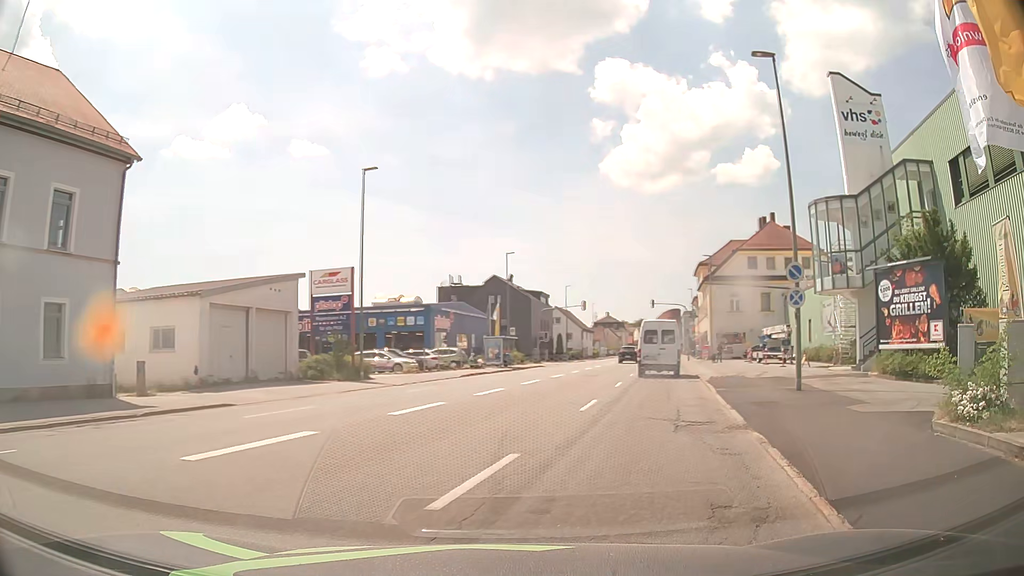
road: tertiary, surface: asphalt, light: Day
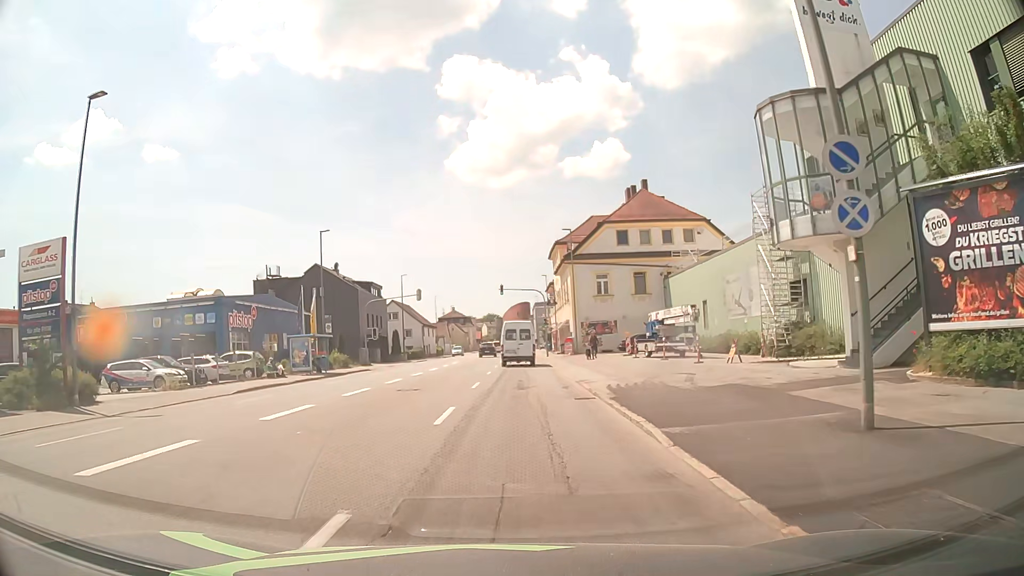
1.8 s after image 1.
(+1.9, +12.3) m; +12°
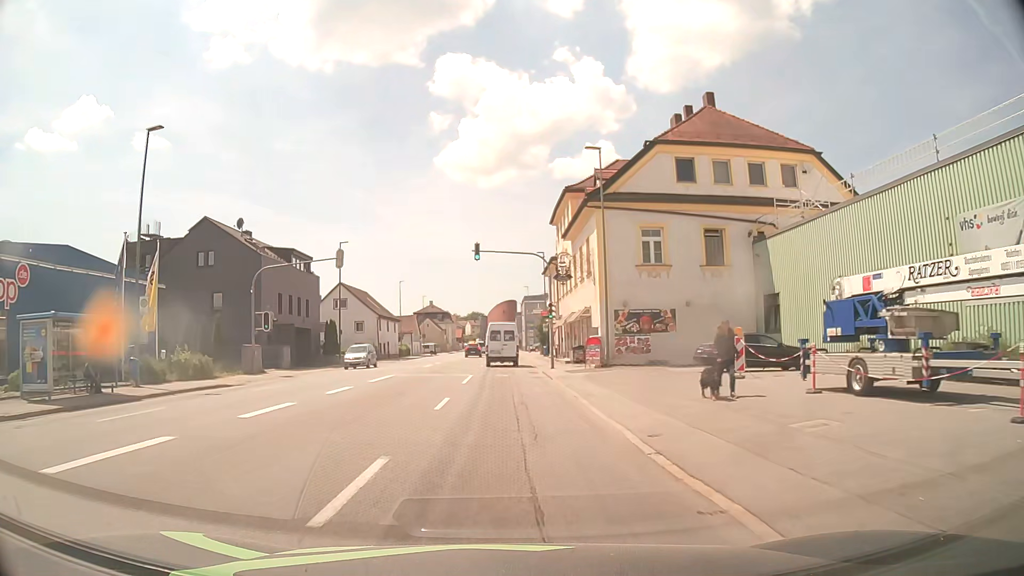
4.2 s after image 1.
(+0.3, +24.9) m; +1°
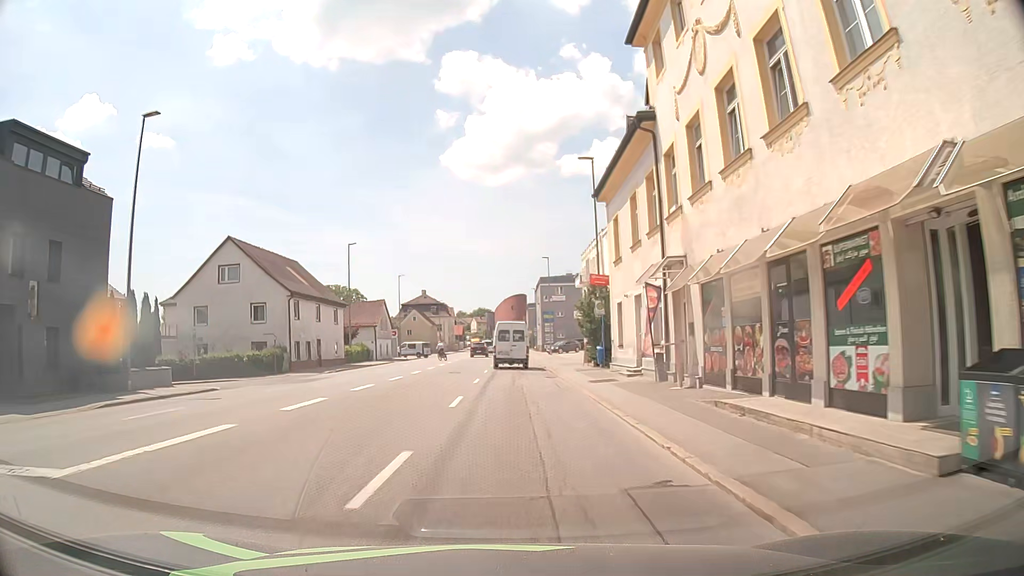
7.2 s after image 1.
(-0.4, +34.3) m; -1°
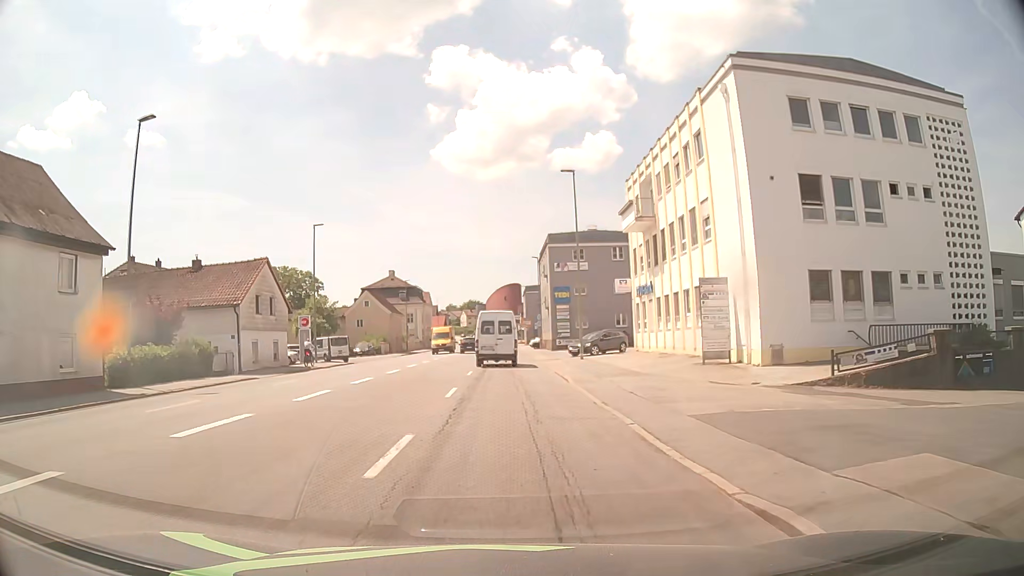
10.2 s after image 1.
(+0.3, +34.9) m; +1°
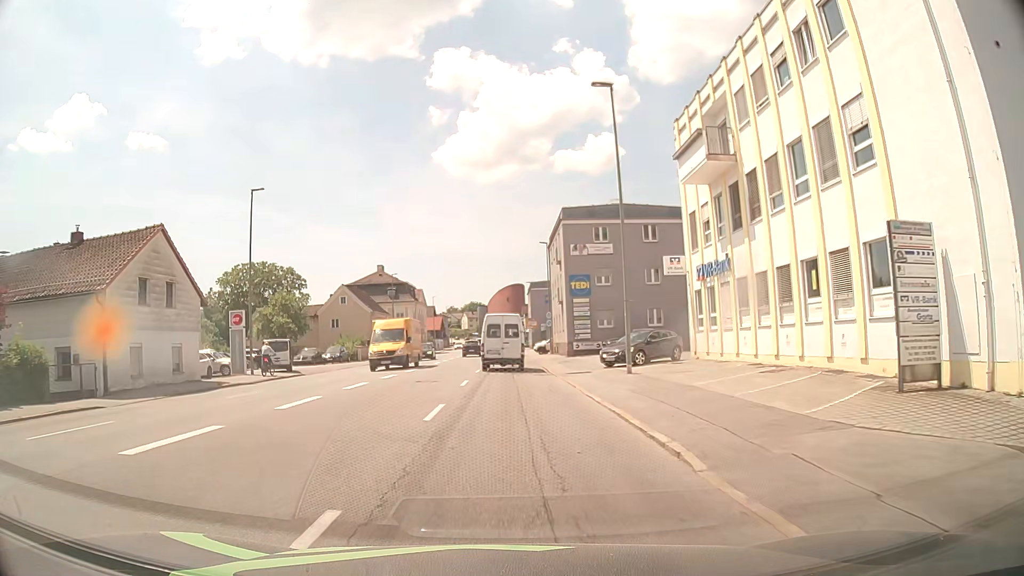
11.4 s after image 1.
(-0.1, +13.3) m; -1°
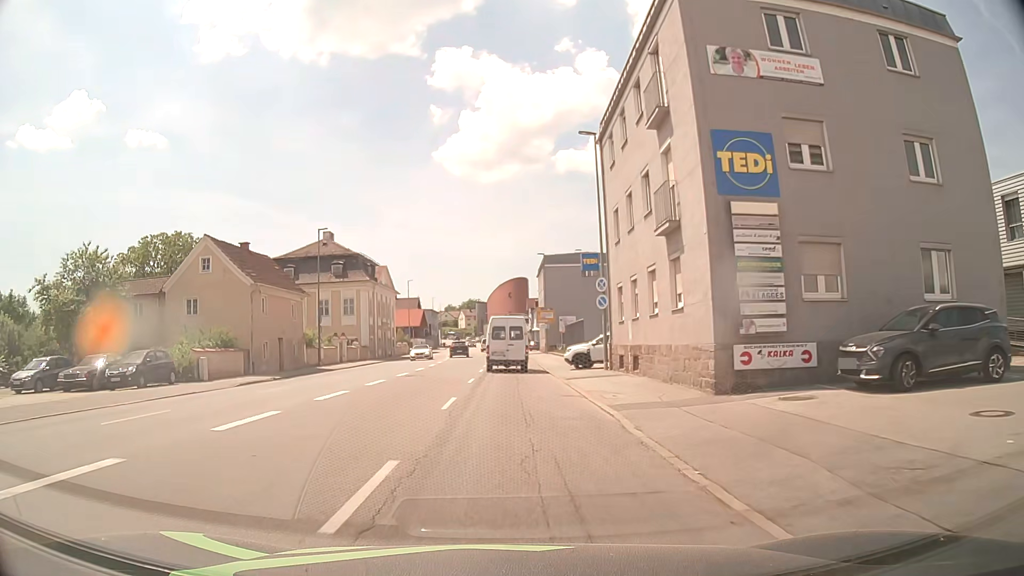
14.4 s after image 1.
(0.0, +33.8) m; 0°
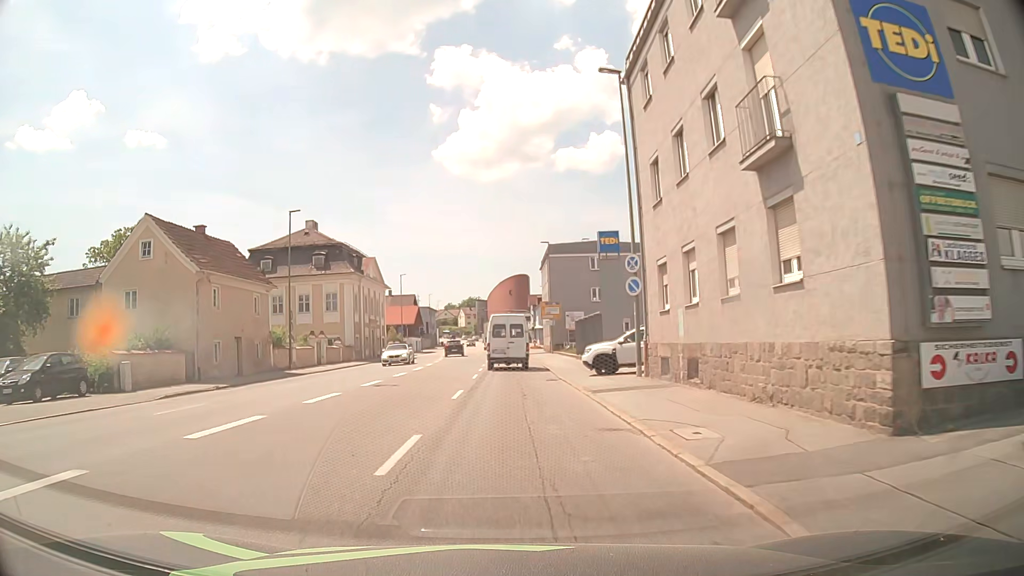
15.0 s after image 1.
(0.0, +7.0) m; 0°
(0, +10) (0, +20) (0, +30) (0, +40) (0, +50) (0, +60) (0, +70) (0, +80) (+1, +90) (+1, +100) m
